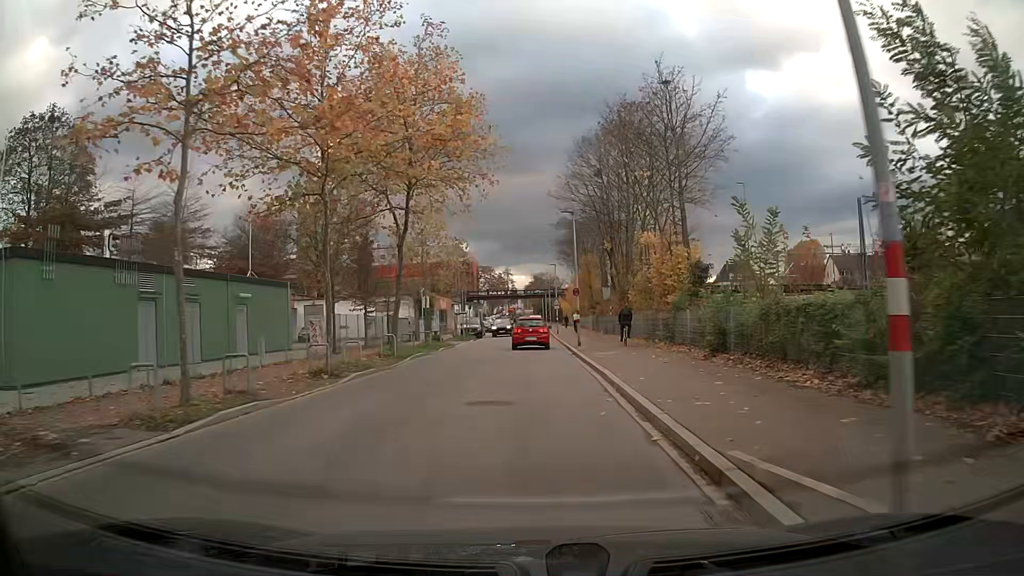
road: tertiary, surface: asphalt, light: Day
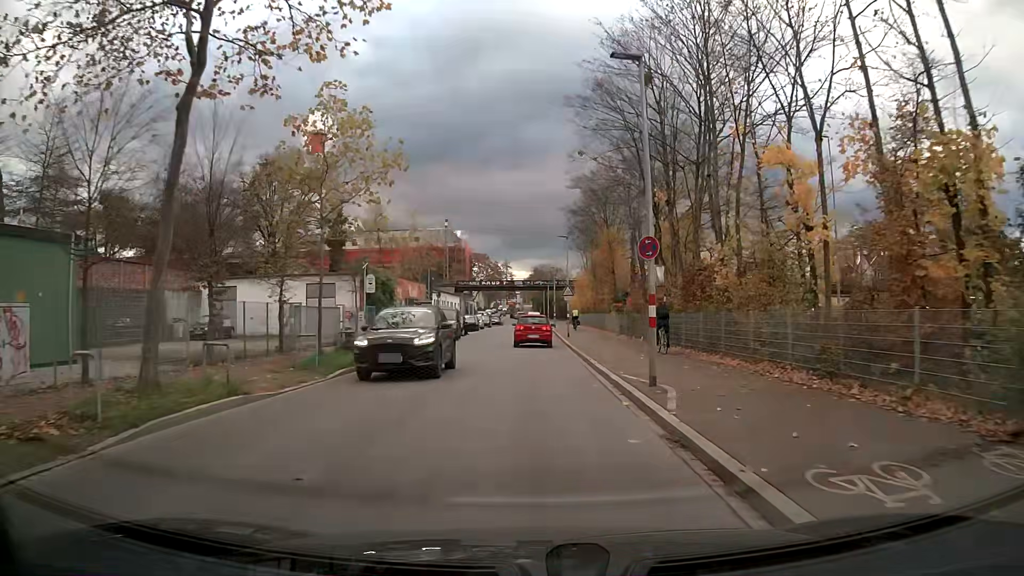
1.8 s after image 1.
(0.0, +18.9) m; 0°
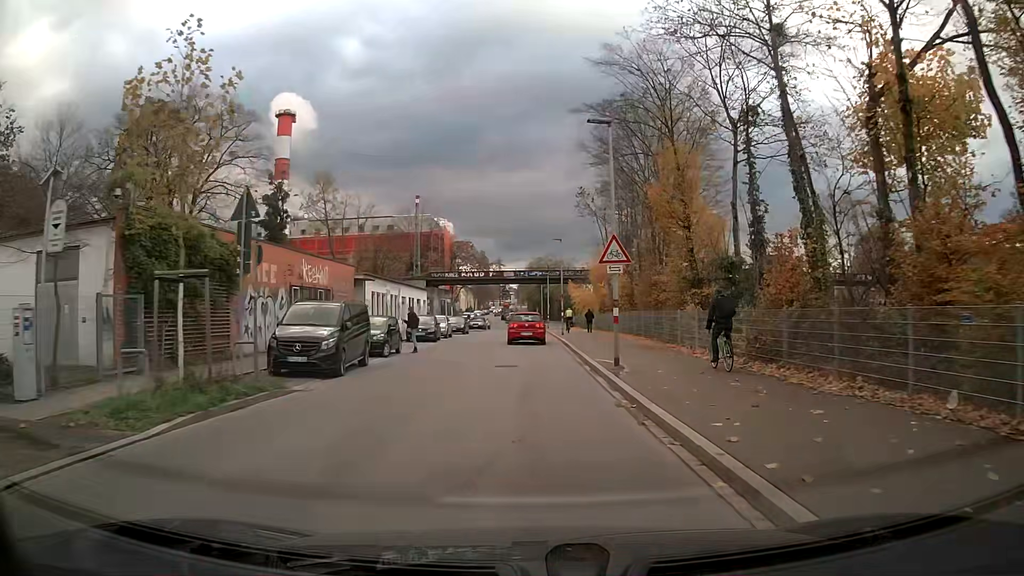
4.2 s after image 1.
(0.0, +24.9) m; 0°
(0, +10) (0, +20) (0, +30) (0, +40) (0, +50) (0, +60) (0, +70) (0, +80) (0, +90) (-1, +100) m
